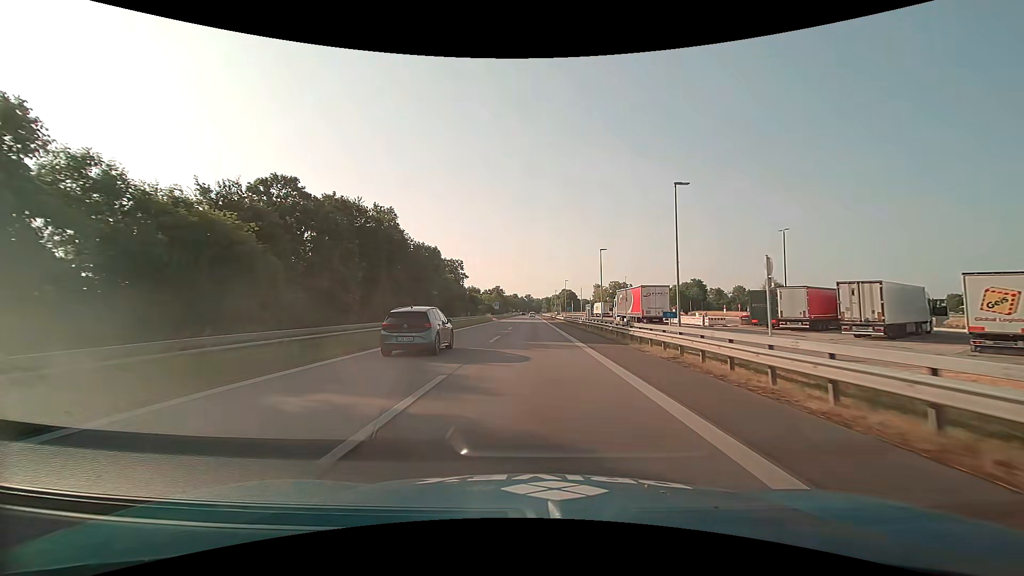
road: motorway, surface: asphalt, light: Day
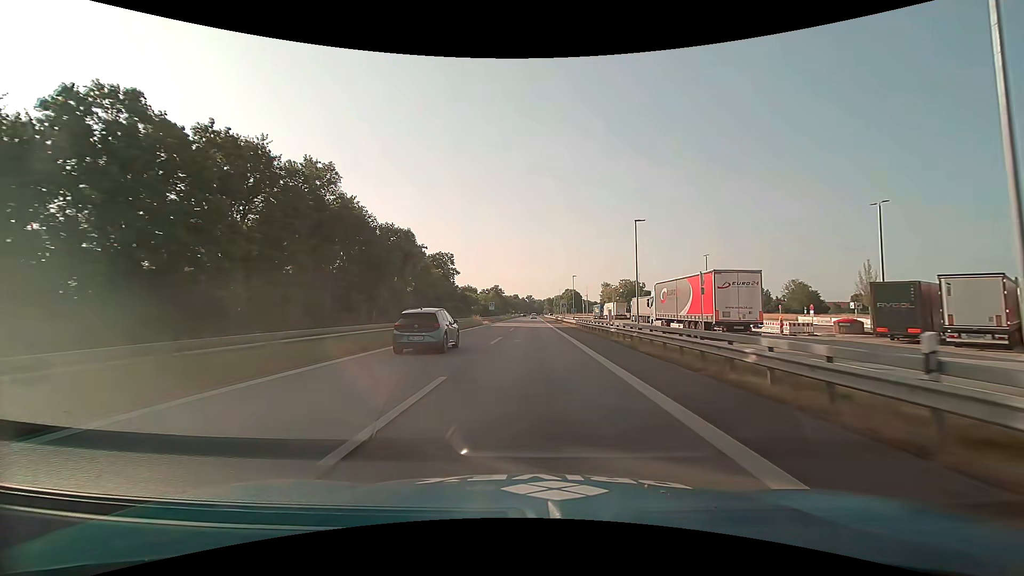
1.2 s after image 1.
(0.0, +18.0) m; 0°
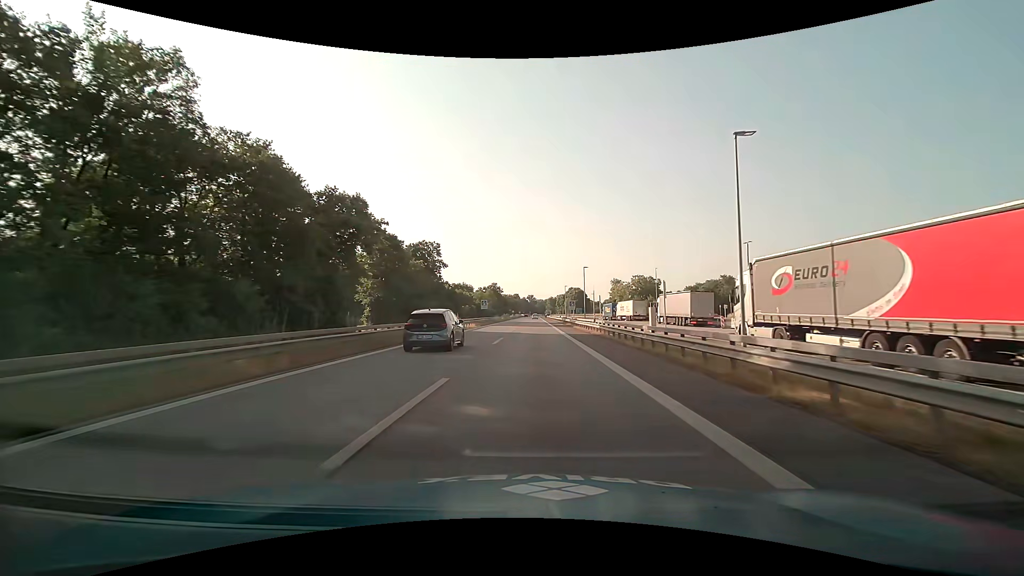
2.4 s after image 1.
(0.0, +18.1) m; 0°
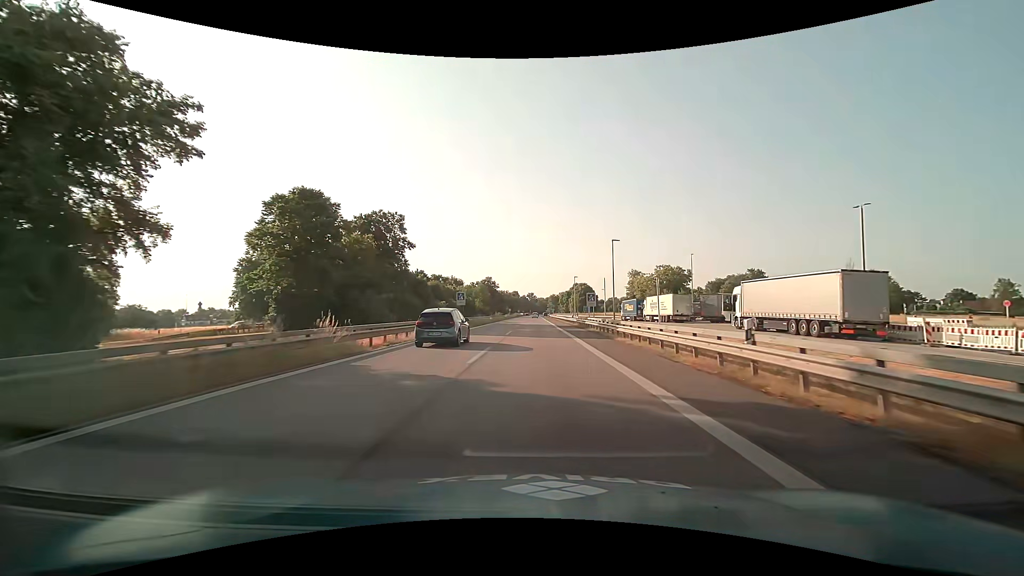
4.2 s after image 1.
(0.0, +27.1) m; 0°
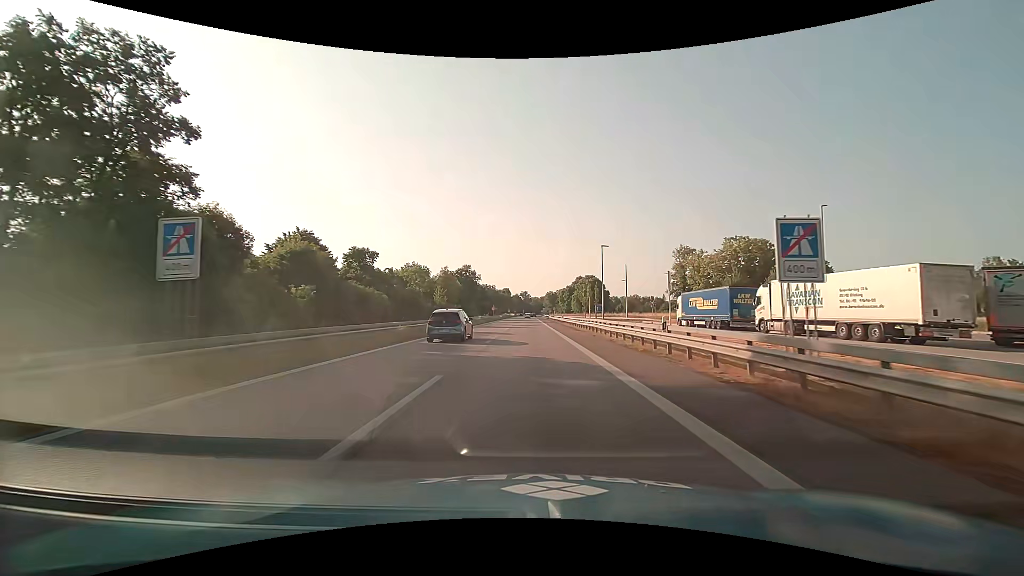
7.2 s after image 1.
(+0.1, +44.7) m; +1°
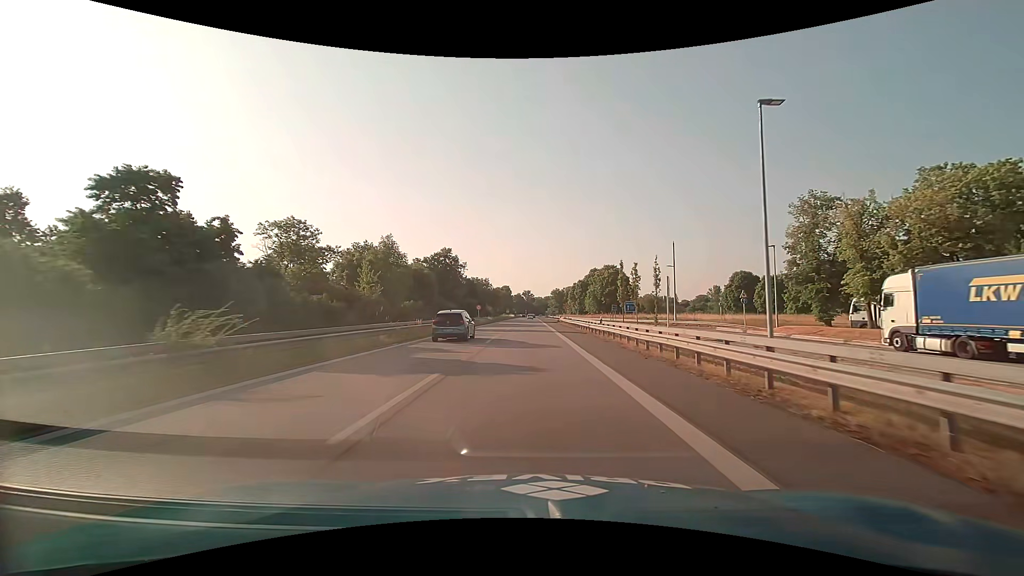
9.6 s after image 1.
(-0.1, +35.3) m; 0°
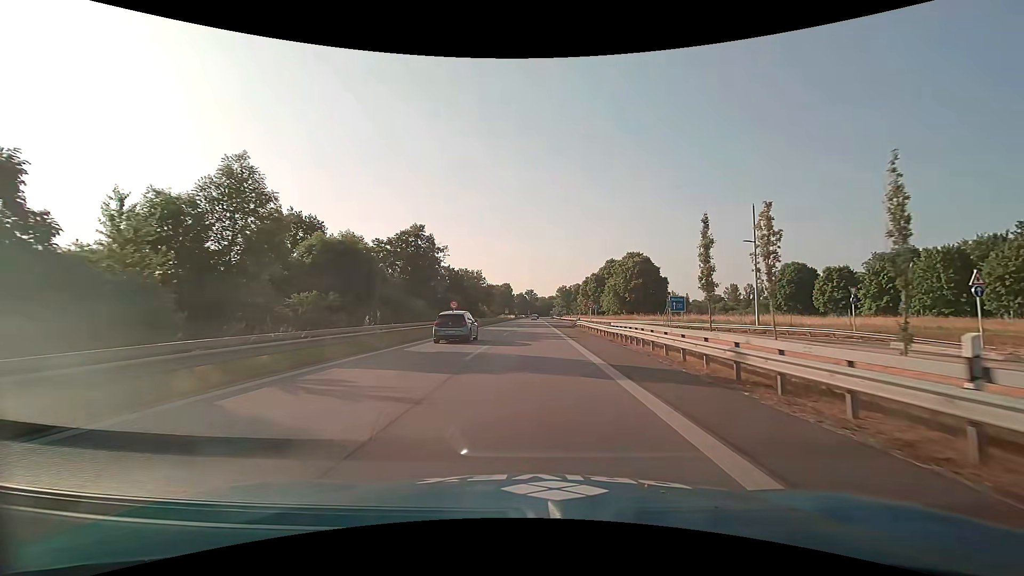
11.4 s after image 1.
(0.0, +26.3) m; 0°
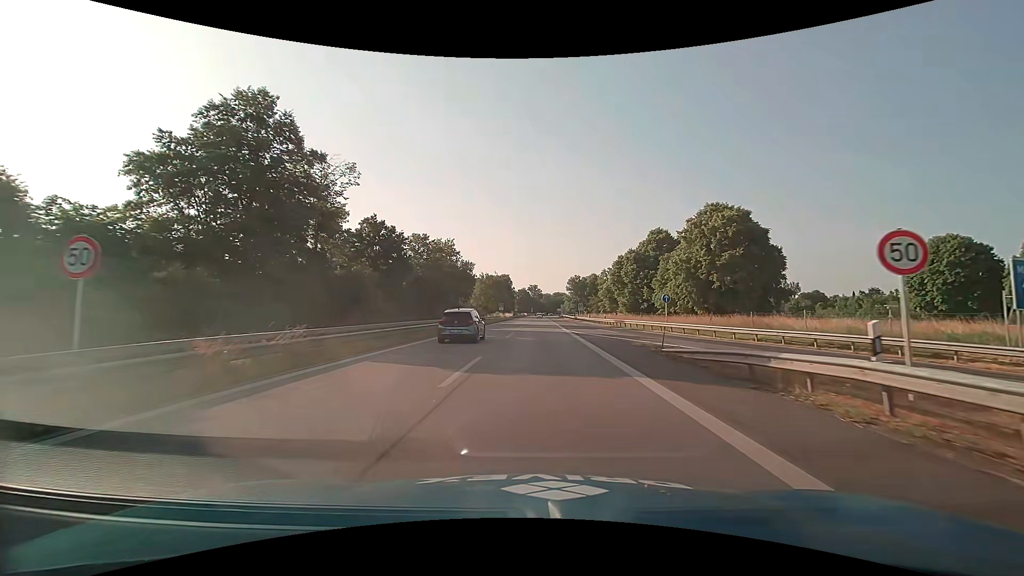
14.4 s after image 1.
(-0.2, +41.7) m; -1°
(0, +10) (0, +20) (0, +30) (0, +40) (0, +50) (0, +60) (+1, +70) (+1, +80) (+1, +90) (+1, +100) m
